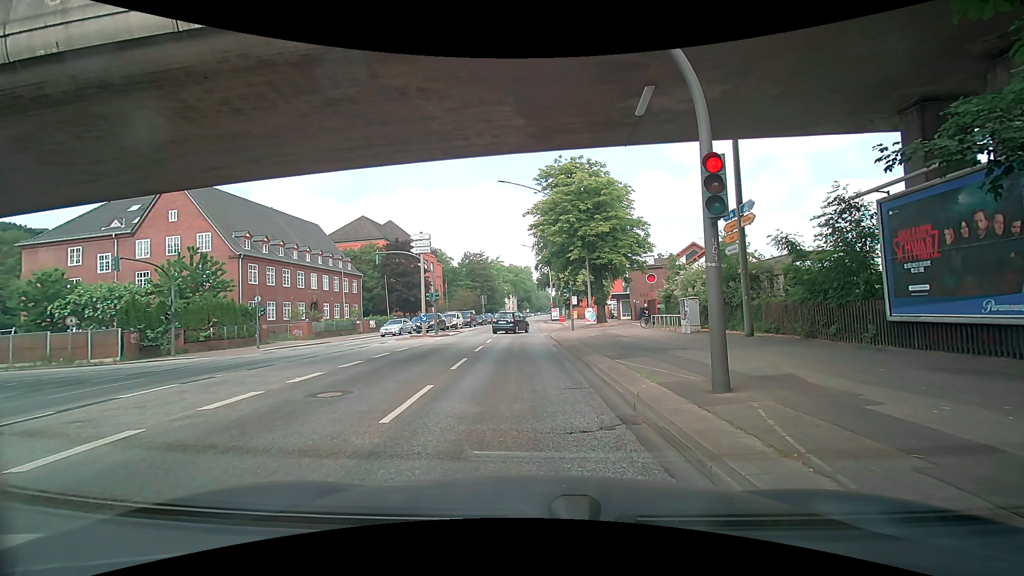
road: primary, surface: asphalt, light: Day
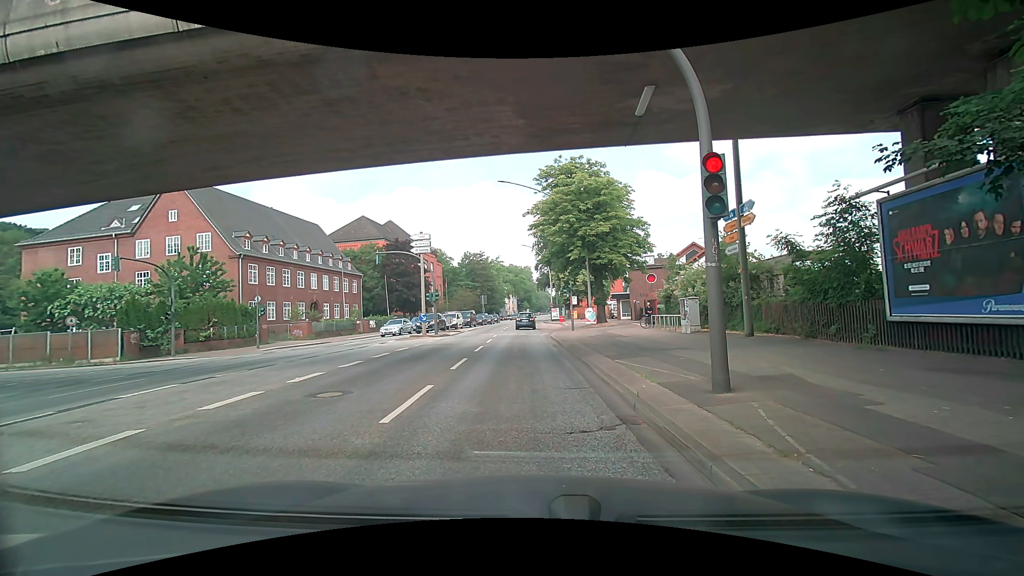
(0.0, 0.0) m; 0°
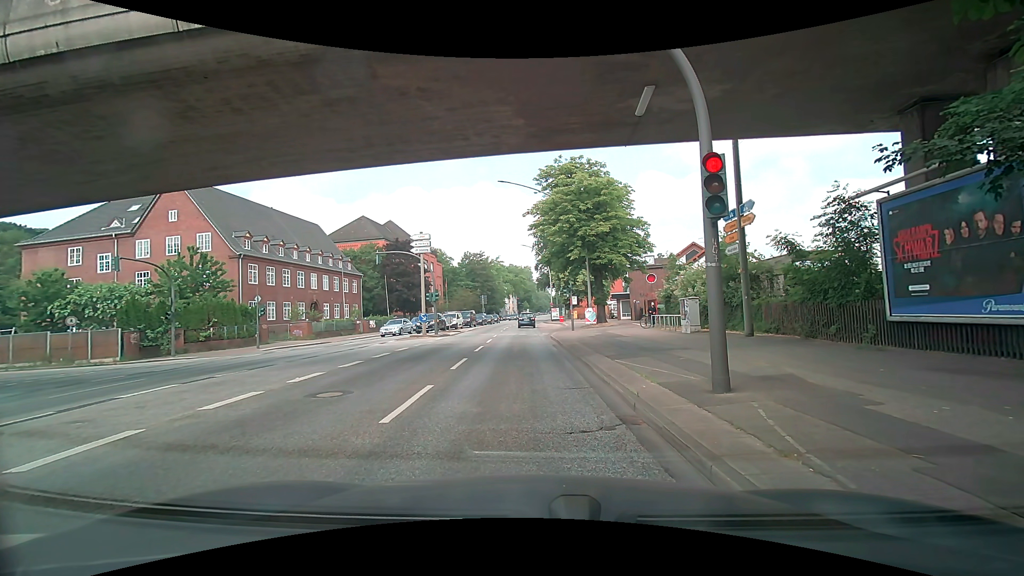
(0.0, 0.0) m; 0°
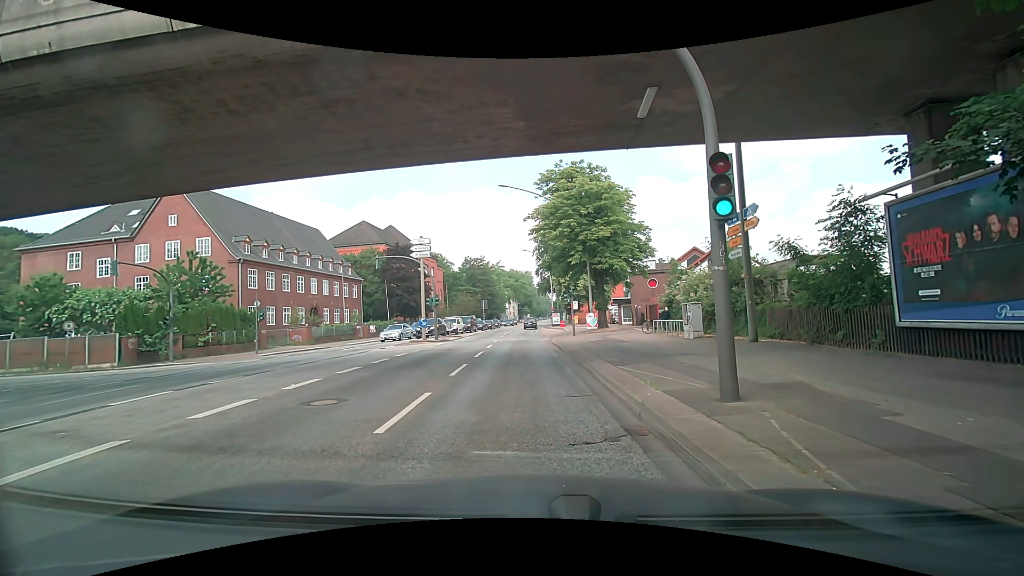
(0.0, +0.3) m; 0°
